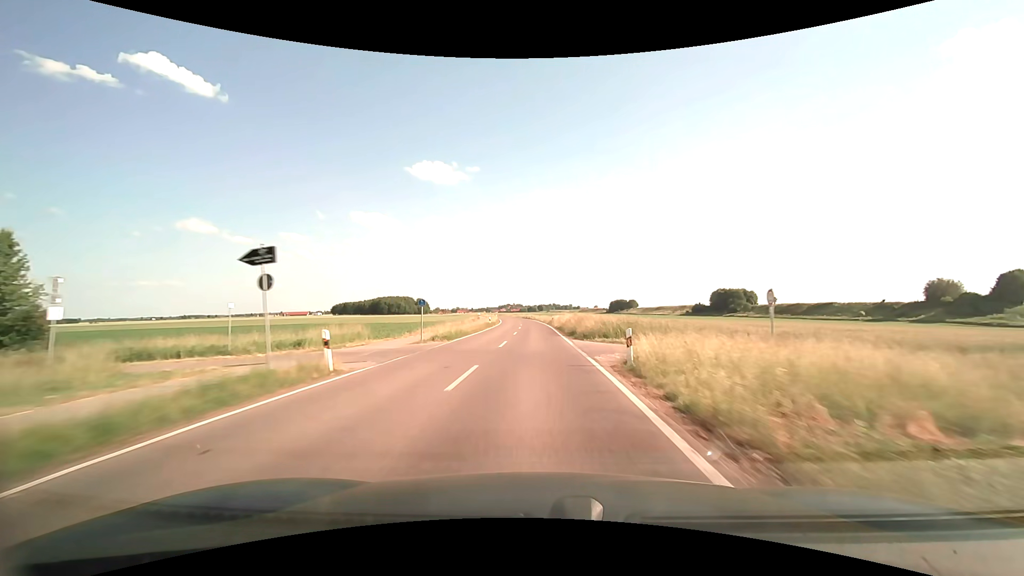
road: tertiary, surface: asphalt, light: Day
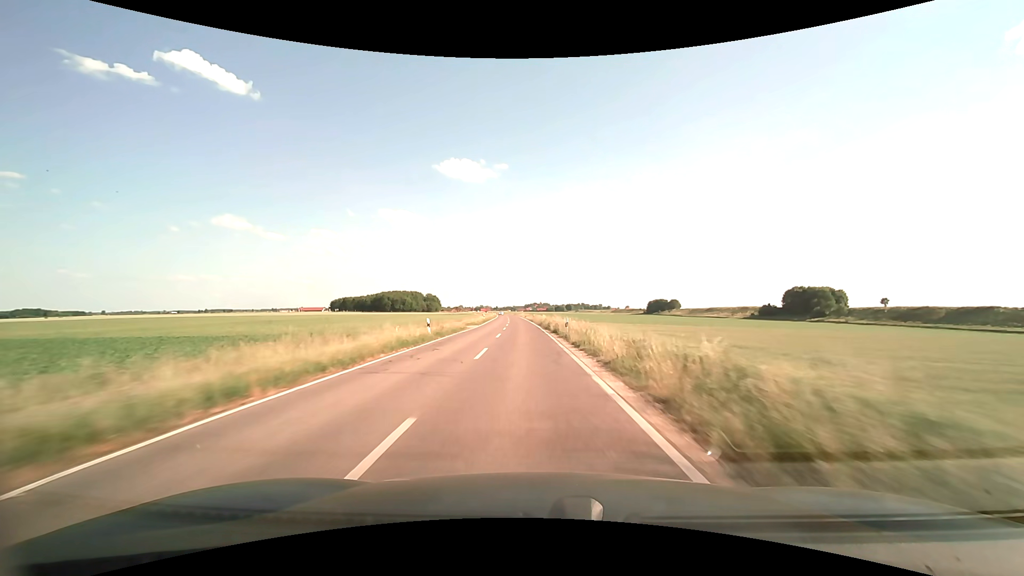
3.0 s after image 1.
(-1.0, +77.7) m; -3°
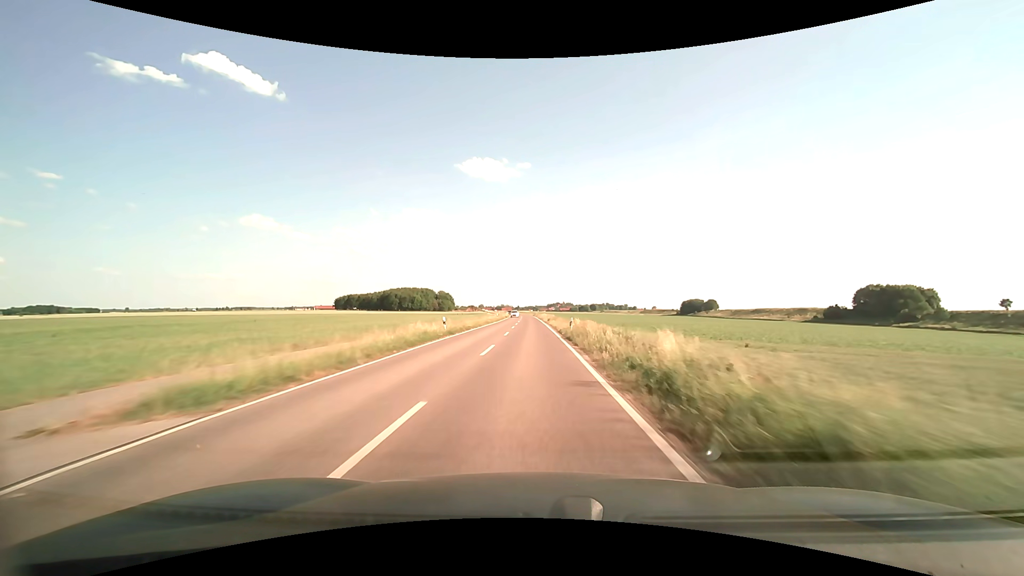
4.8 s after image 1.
(-1.3, +46.8) m; -3°
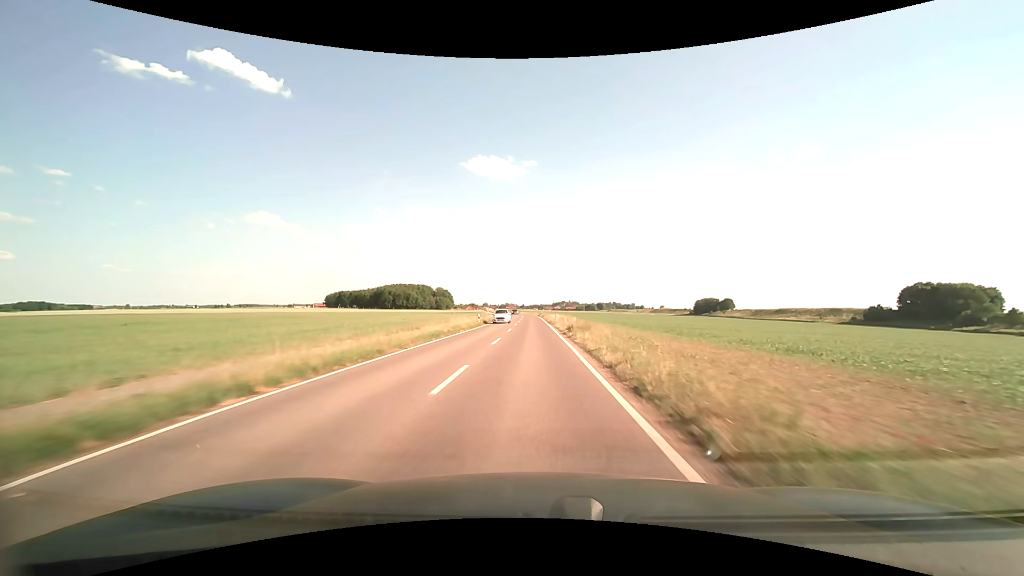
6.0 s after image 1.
(-0.1, +31.3) m; -1°
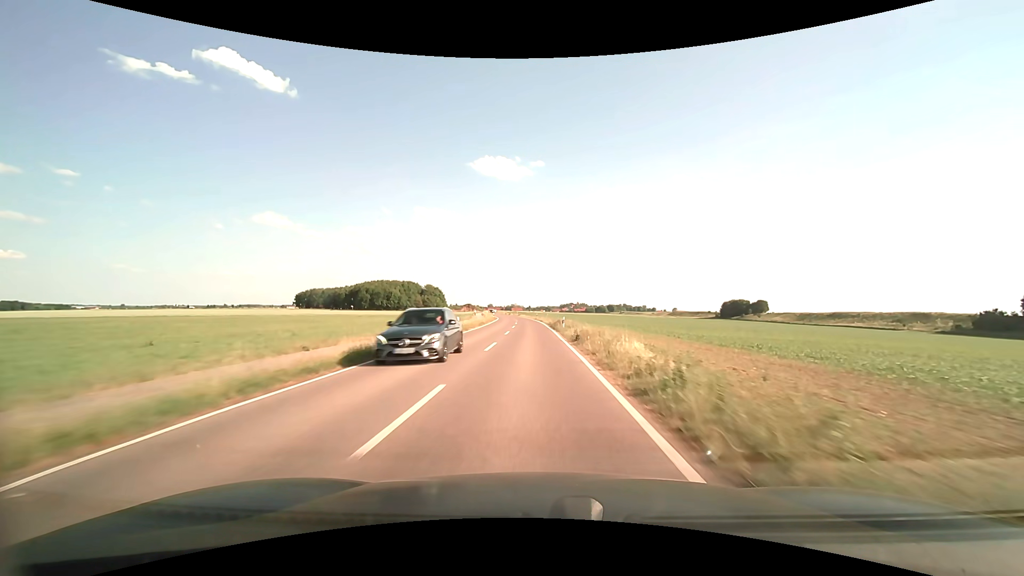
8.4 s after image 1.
(-0.3, +62.8) m; -1°
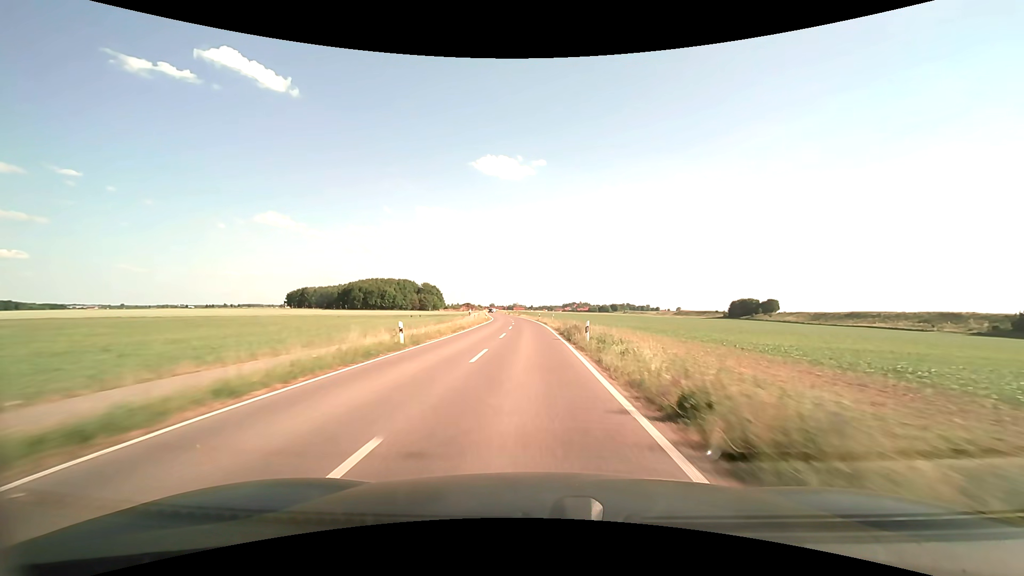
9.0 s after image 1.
(0.0, +15.7) m; 0°
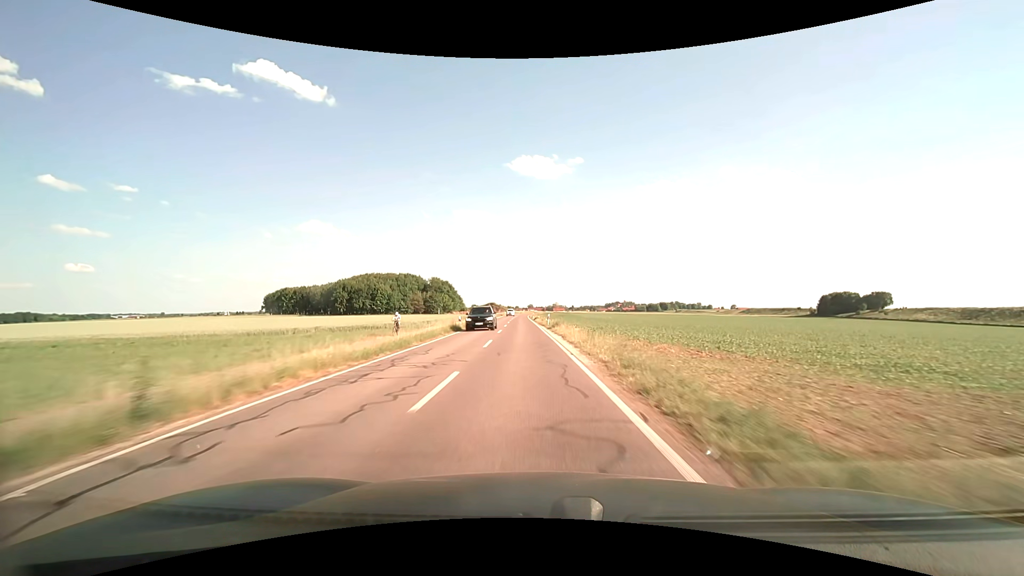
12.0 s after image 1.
(-2.3, +77.8) m; -4°
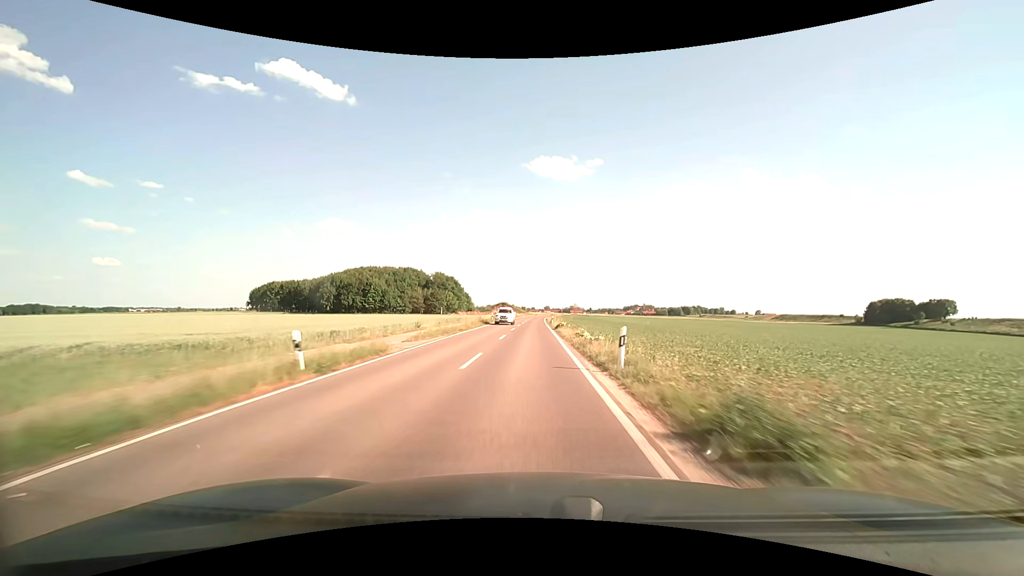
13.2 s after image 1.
(-0.7, +30.8) m; -2°
(0, +10) (0, +20) (0, +30) (0, +40) (0, +50) (0, +60) (0, +70) (0, +80) (0, +90) (0, +100) m
